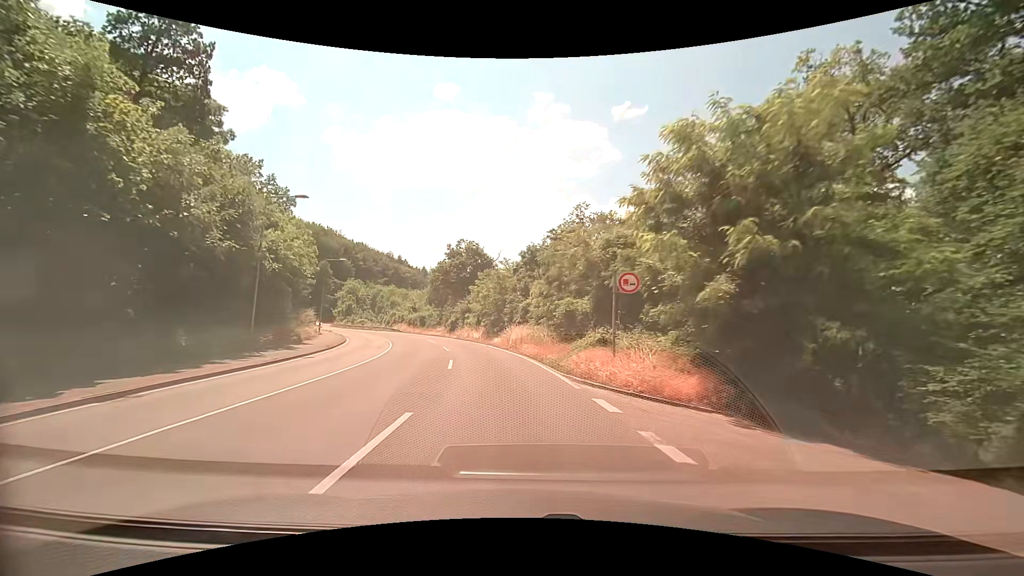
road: secondary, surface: asphalt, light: Day
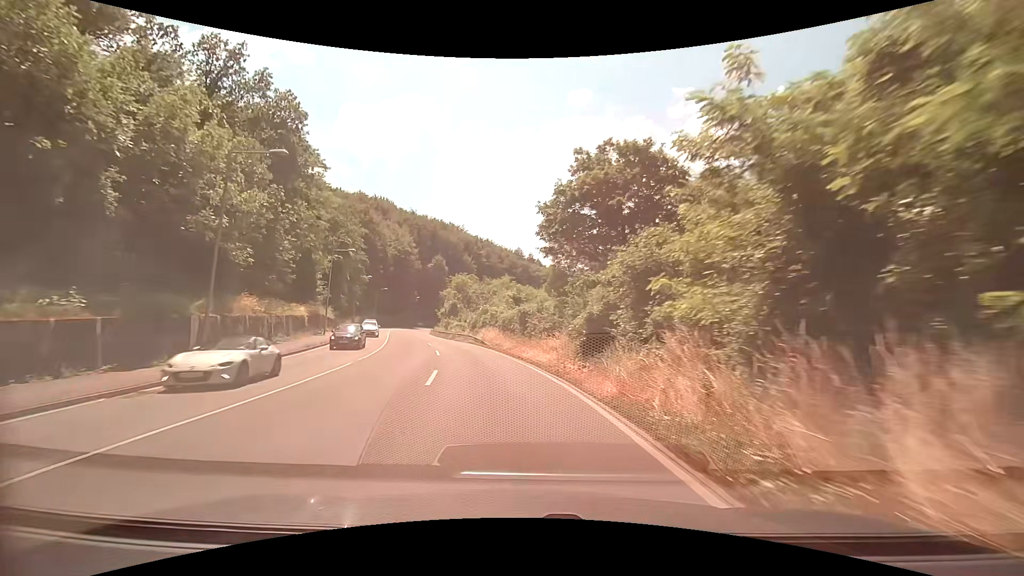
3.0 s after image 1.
(-5.3, +40.3) m; -15°
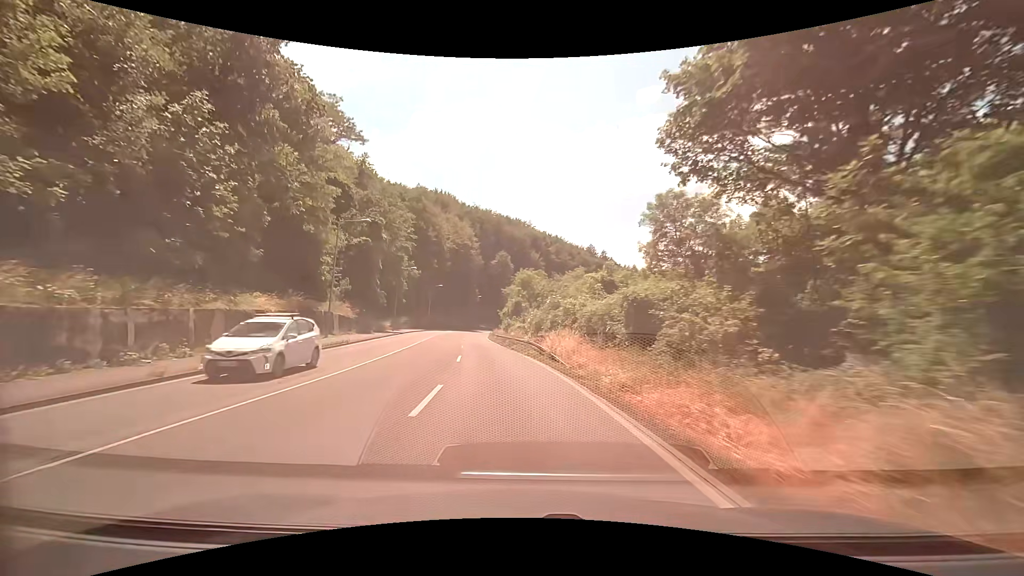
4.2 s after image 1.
(-1.3, +16.4) m; -9°
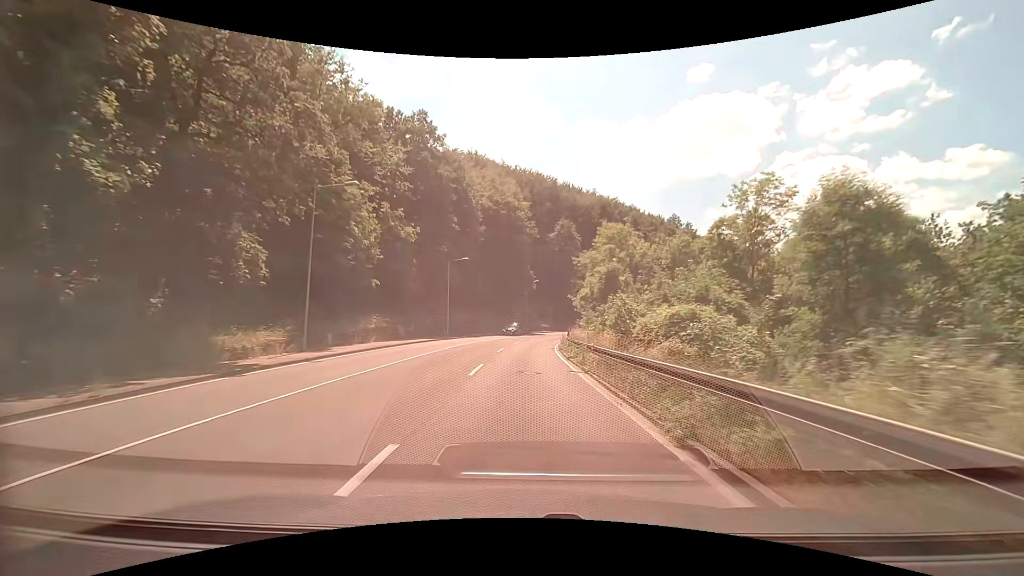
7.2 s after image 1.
(-3.3, +42.1) m; -6°
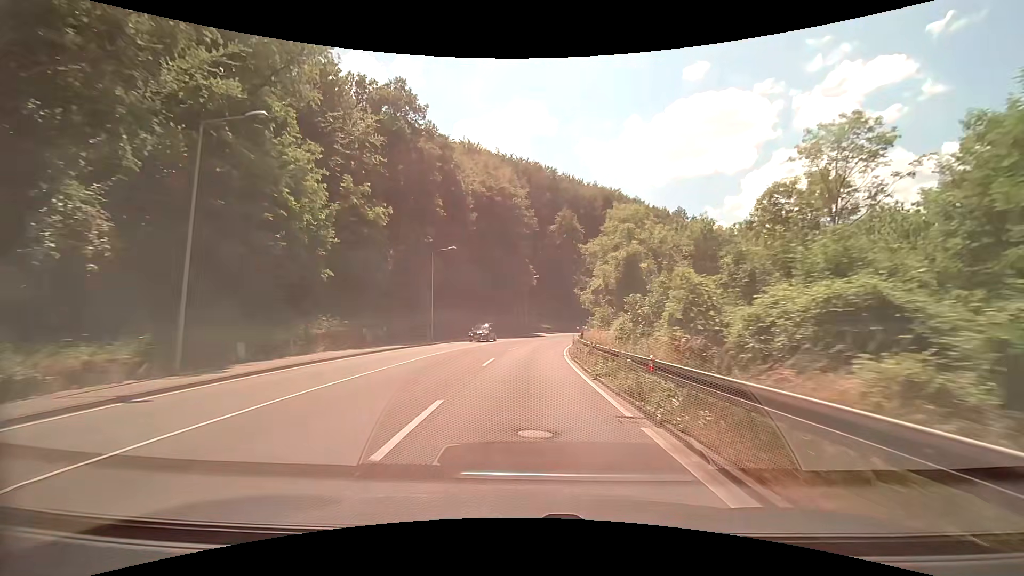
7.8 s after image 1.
(0.0, +8.7) m; 0°
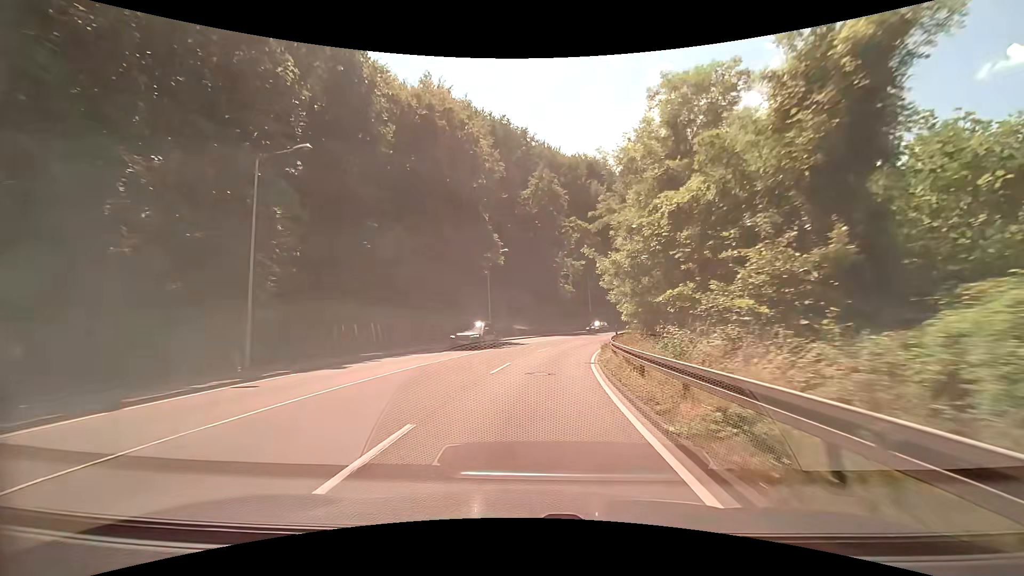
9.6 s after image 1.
(+0.4, +26.2) m; +3°
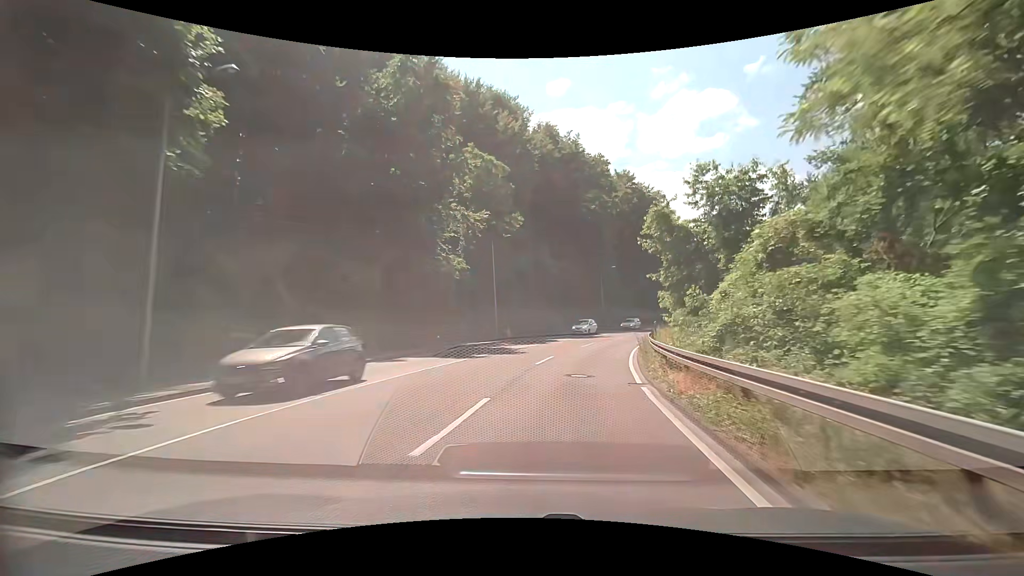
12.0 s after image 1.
(+2.8, +33.2) m; +12°
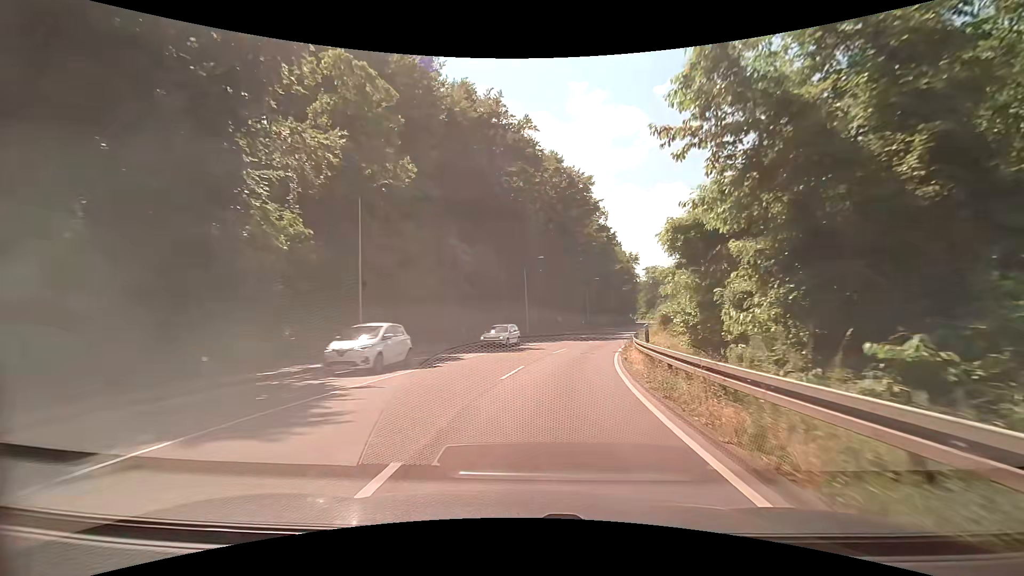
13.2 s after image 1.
(+1.2, +15.9) m; +9°
(+1, +10) (+2, +20) (+4, +30) (+7, +39) (+10, +49) (+14, +58) (+17, +67) (+21, +77) (+24, +86) (+27, +96) m
